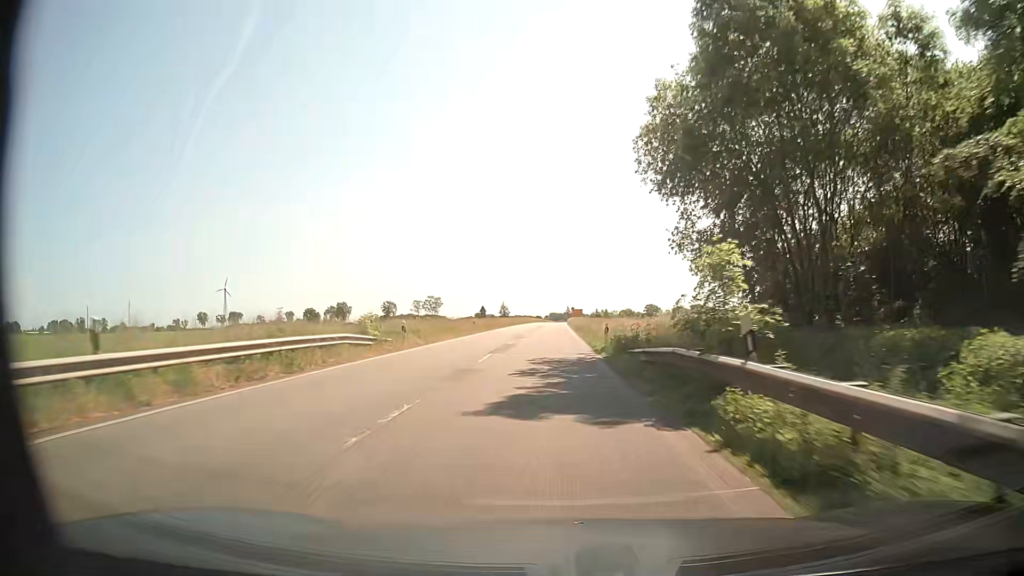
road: secondary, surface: asphalt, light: Day
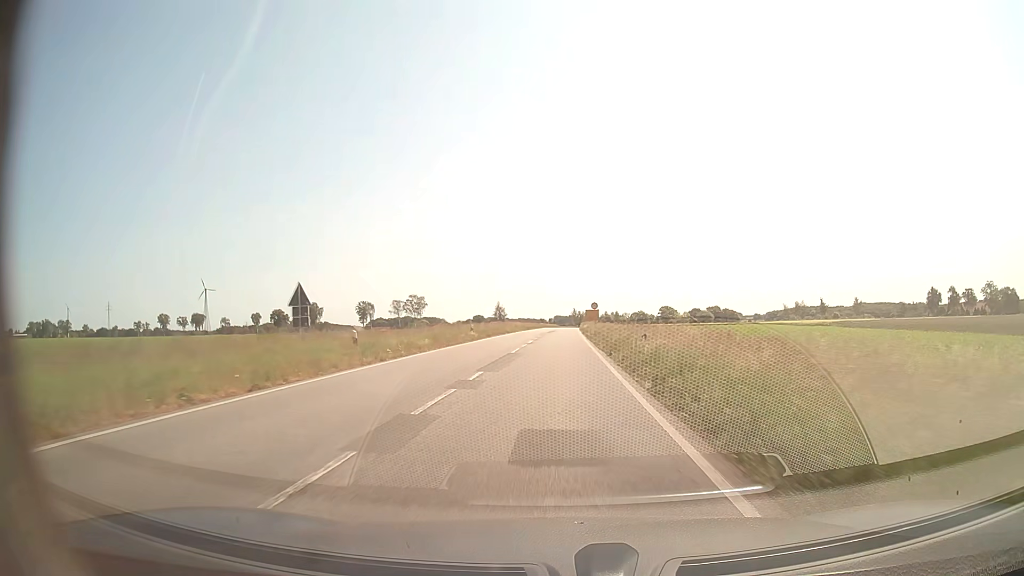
(+0.3, +58.1) m; 0°
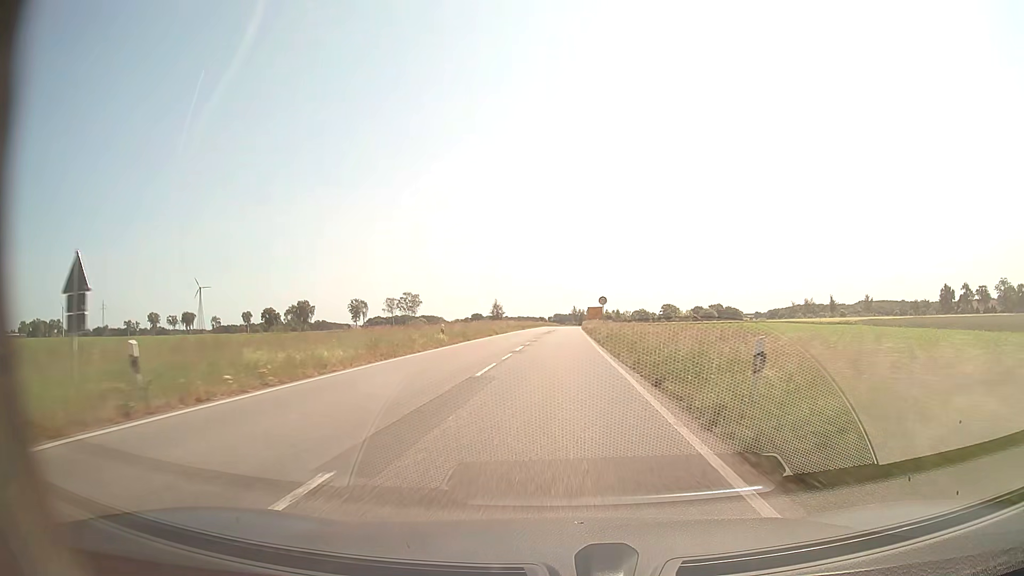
(0.0, +11.6) m; 0°
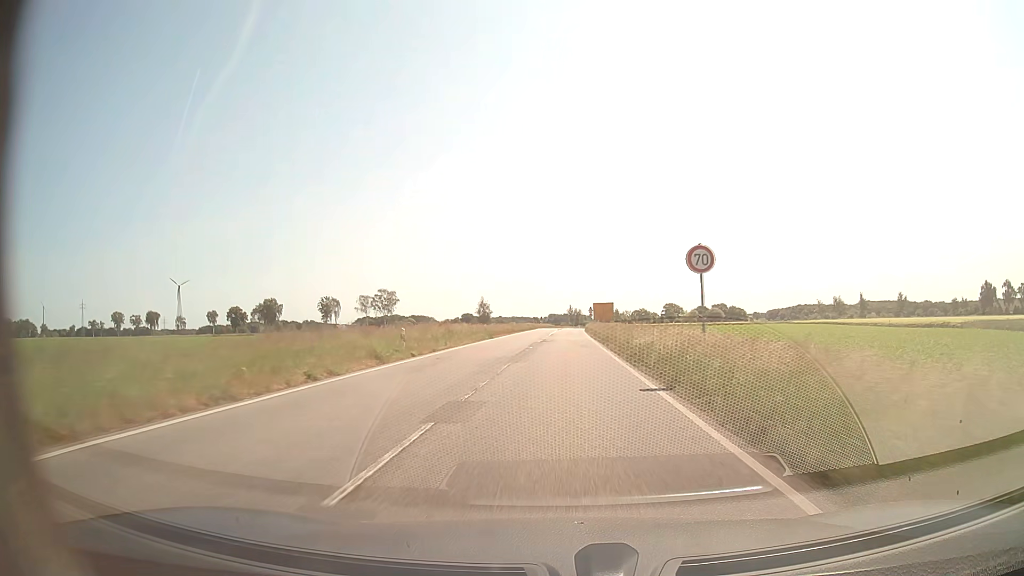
(+0.1, +34.8) m; 0°
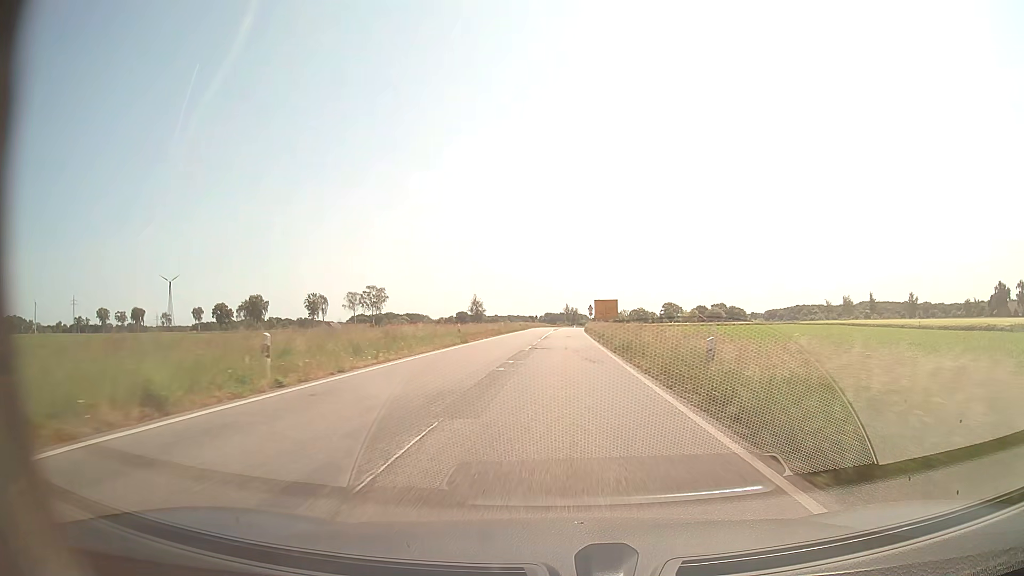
(0.0, +11.6) m; 0°
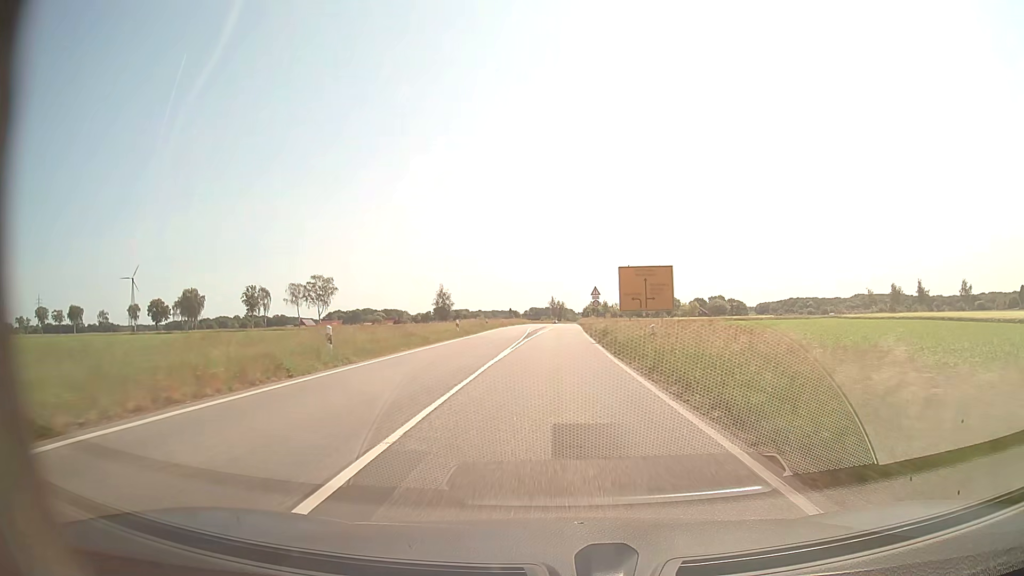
(+0.6, +45.2) m; +1°
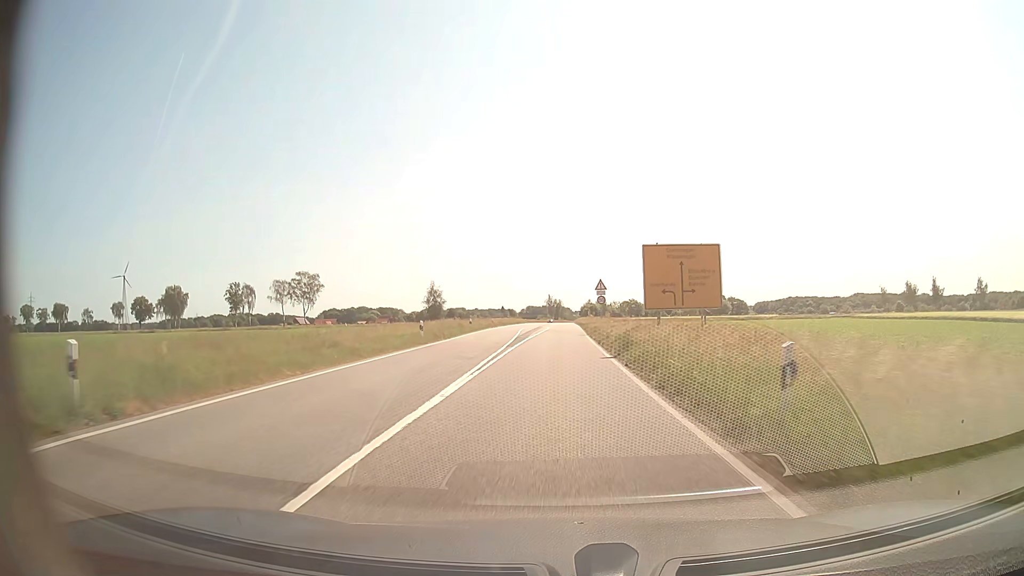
(0.0, +10.4) m; 0°
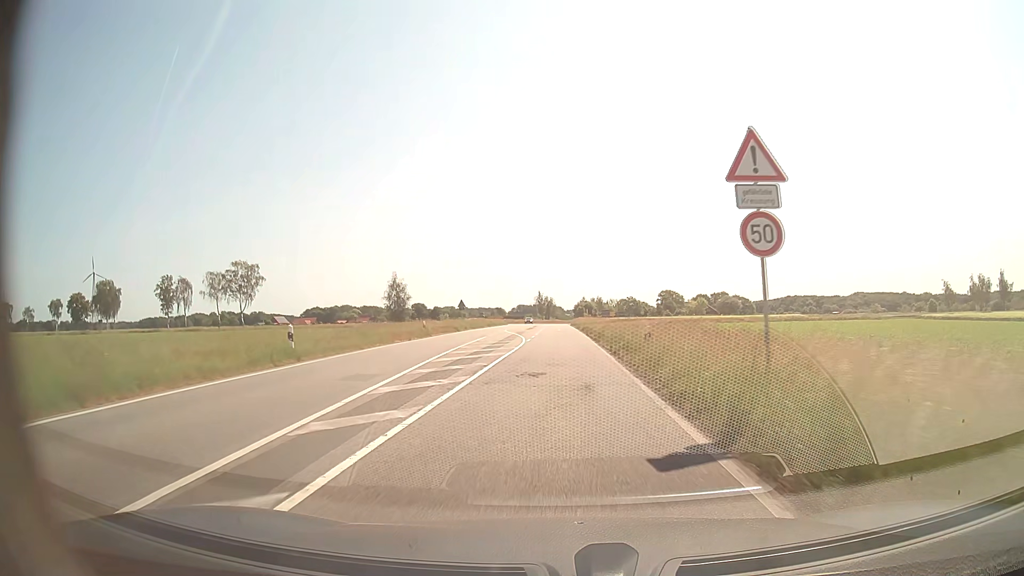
(+0.2, +37.9) m; +1°
(0, +10) (0, +20) (0, +30) (0, +40) (0, +50) (0, +60) (0, +70) (0, +80) (0, +90) (0, +100) m
